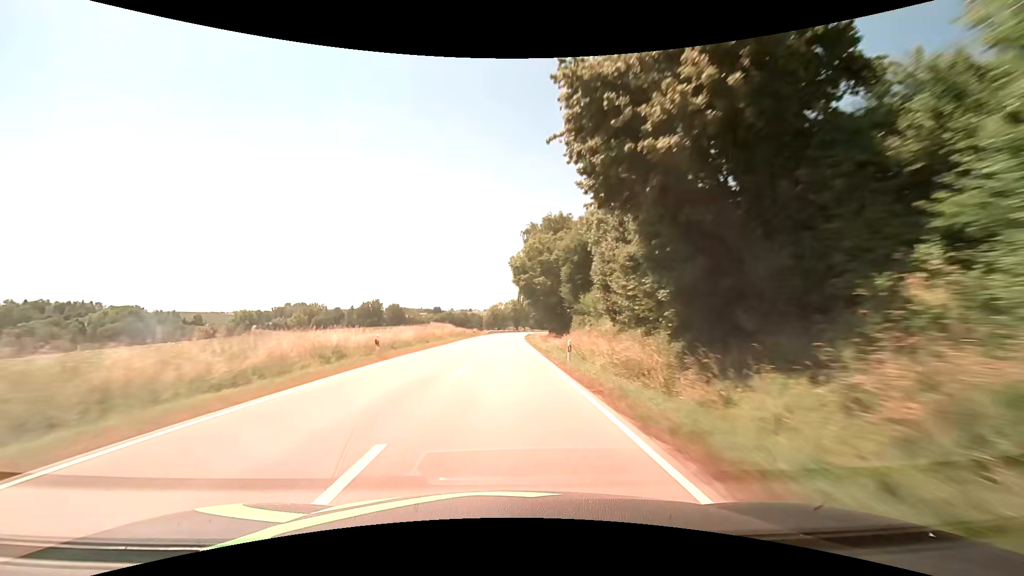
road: secondary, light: Day
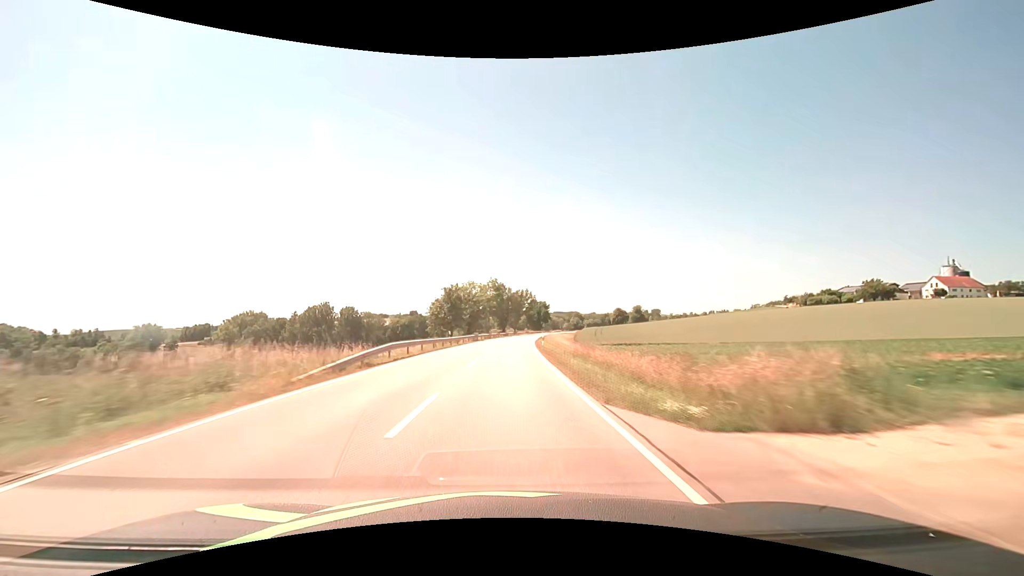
(+1.2, +79.2) m; +2°
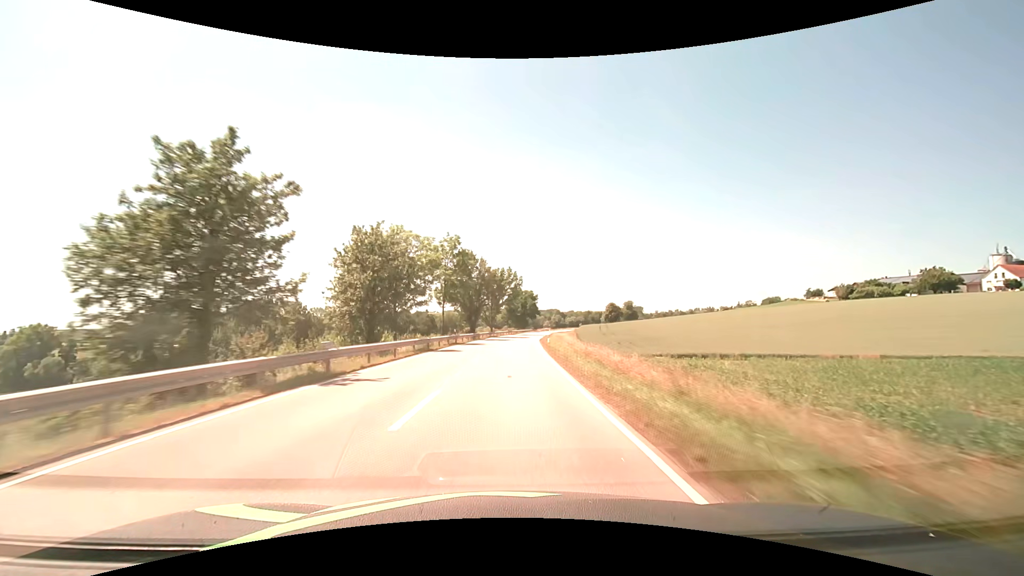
(+1.0, +47.5) m; +3°
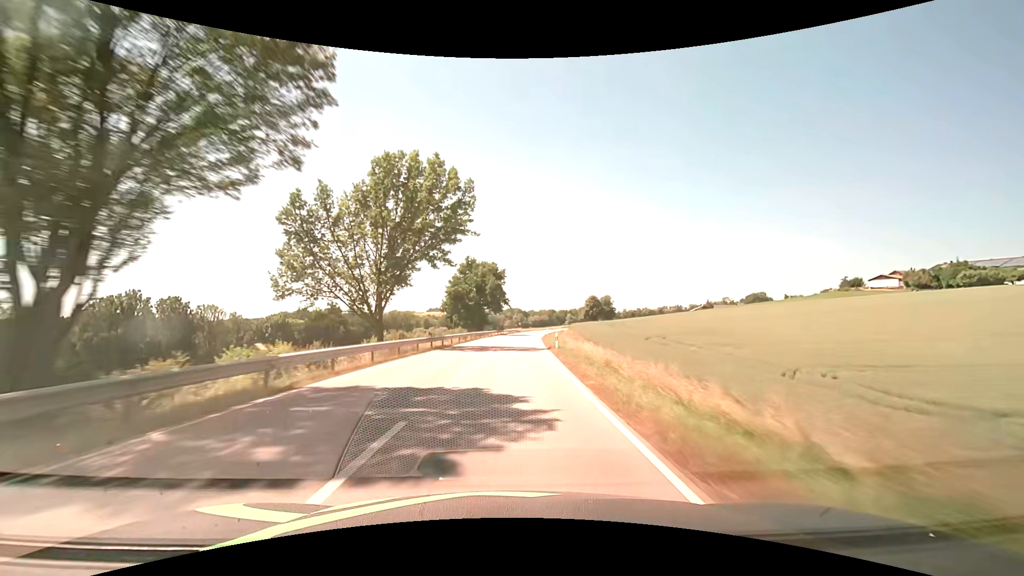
(+2.5, +63.3) m; +5°
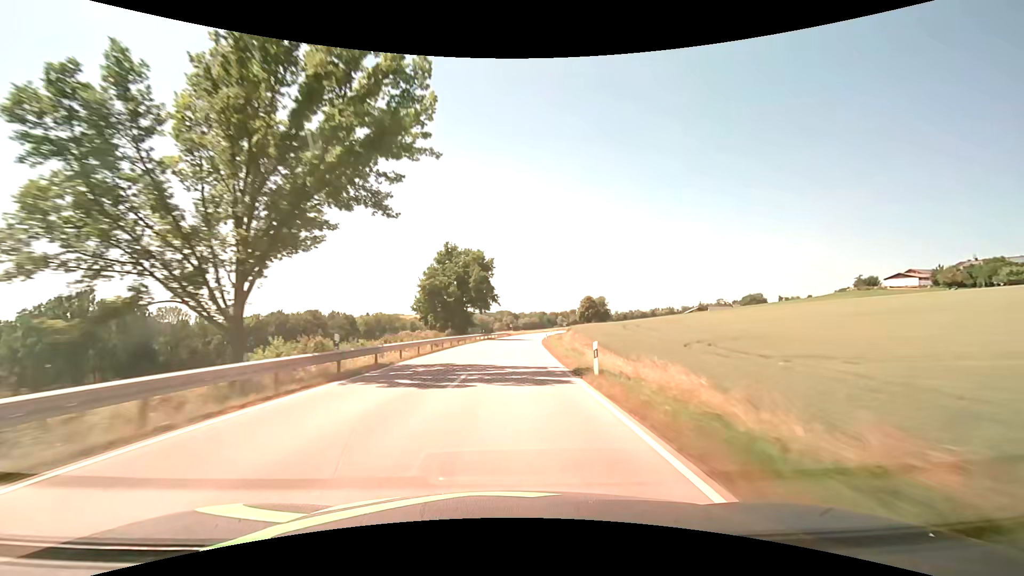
(+0.1, +15.8) m; +1°
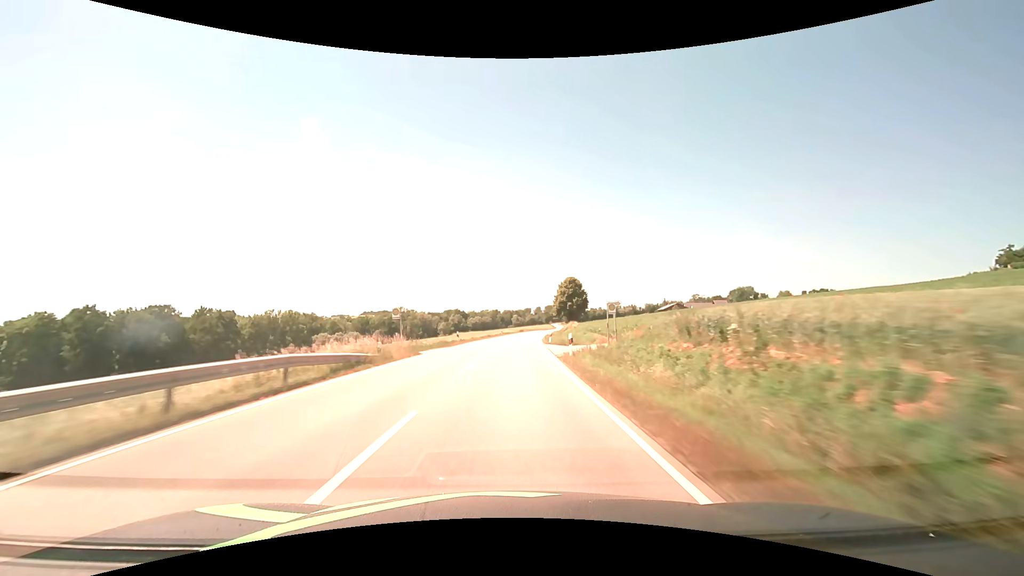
(+3.9, +79.0) m; +5°
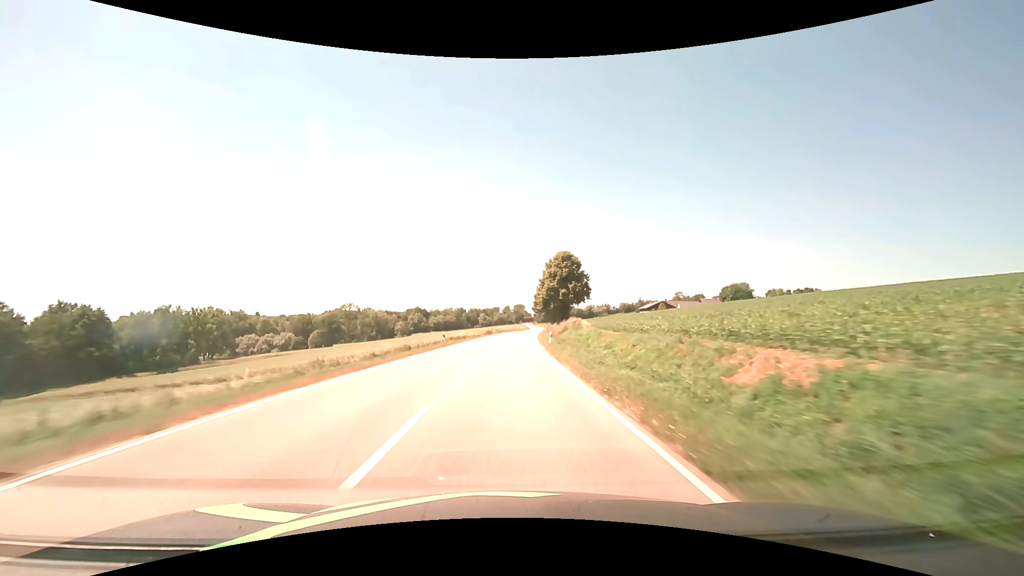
(+1.5, +47.4) m; +4°
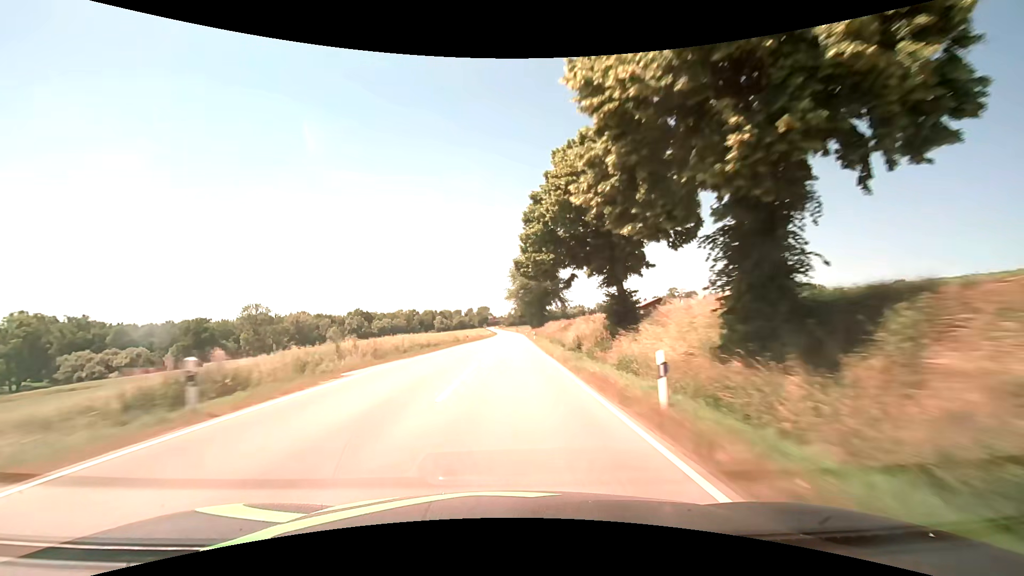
(+3.0, +78.9) m; +4°
(0, +10) (0, +20) (0, +30) (0, +40) (0, +50) (+1, +60) (+1, +70) (+1, +80) (+1, +90) (+2, +100) m
